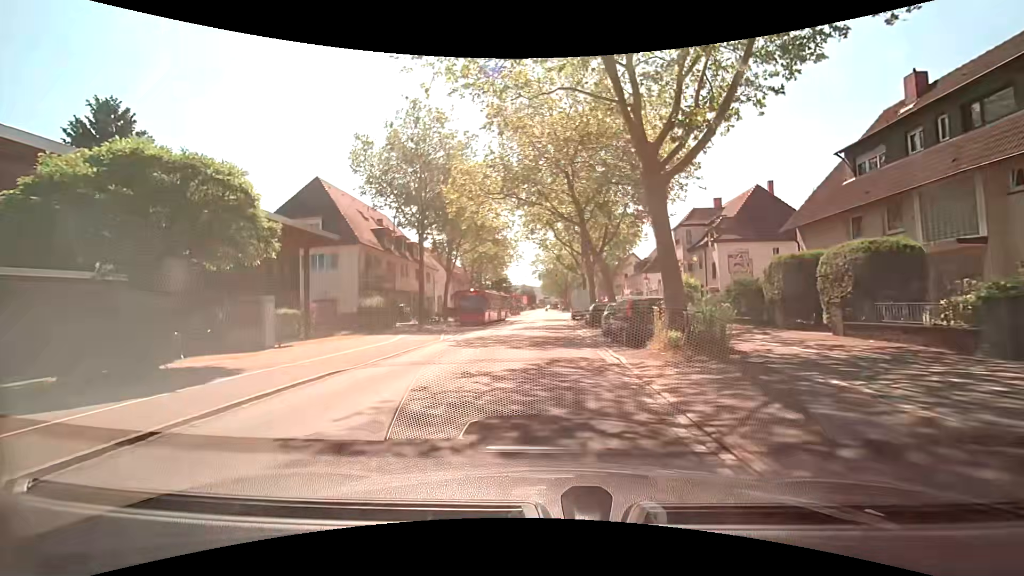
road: secondary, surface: asphalt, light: Day
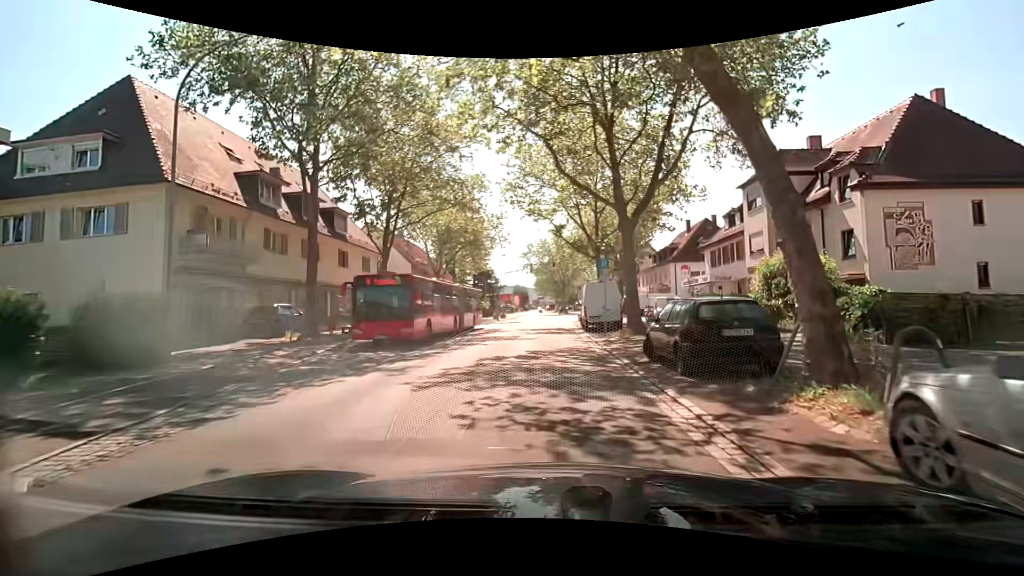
(+0.1, +20.5) m; 0°
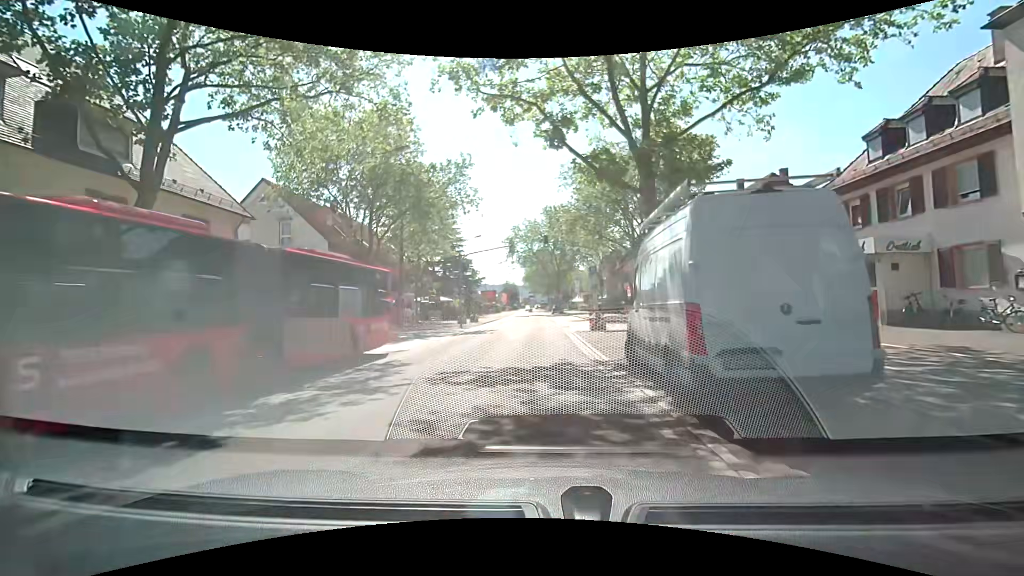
(+0.3, +20.2) m; +2°
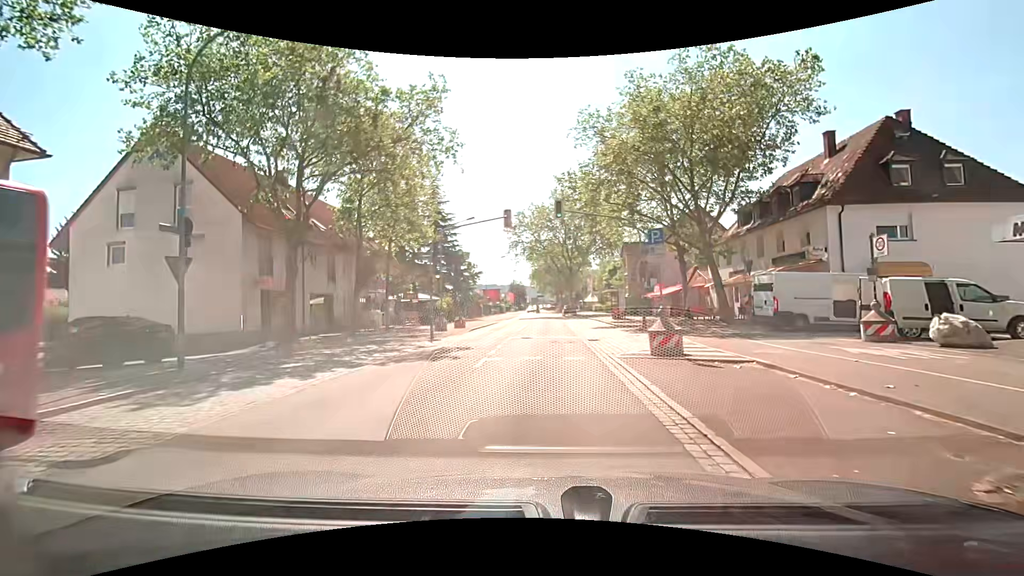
(-0.3, +12.2) m; -3°
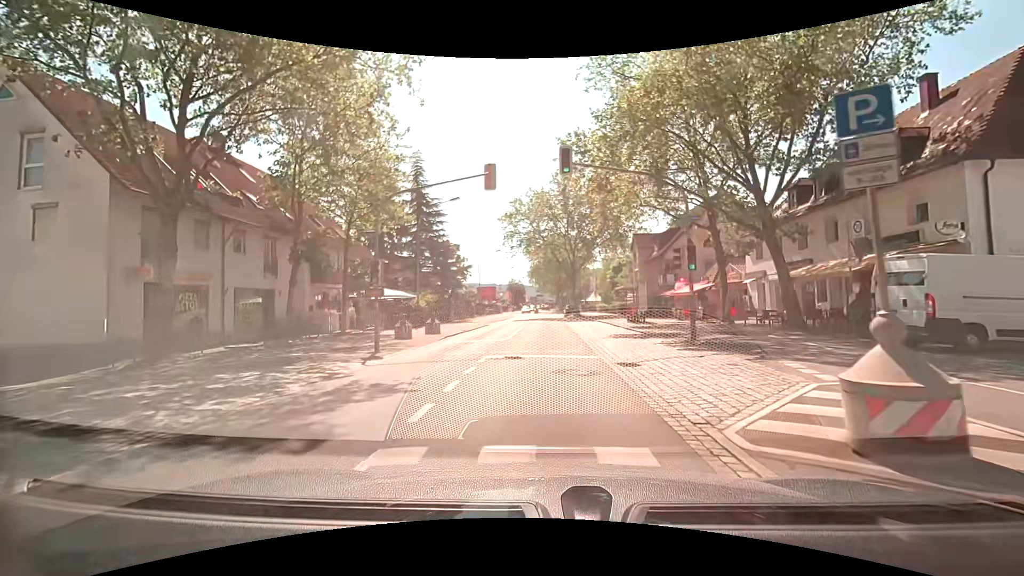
(+0.2, +8.2) m; +3°
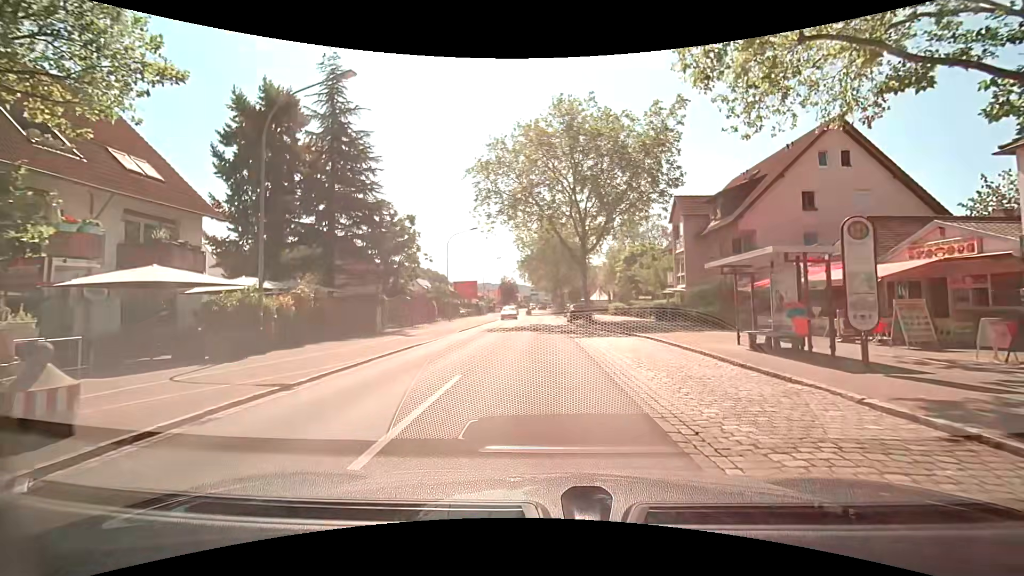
(-0.7, +20.7) m; -2°
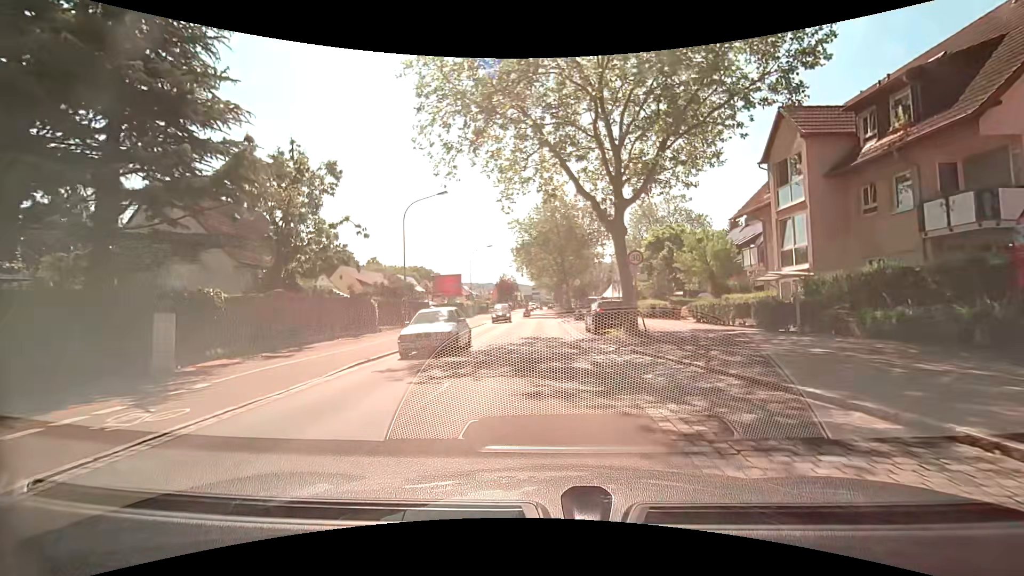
(-0.1, +17.0) m; 0°
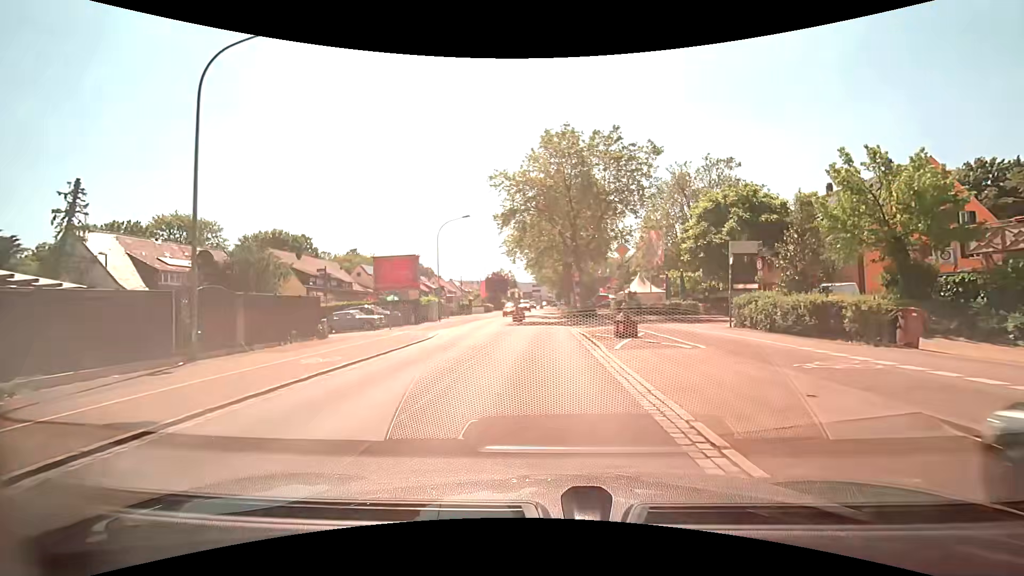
(-0.4, +22.0) m; 0°
(0, +10) (0, +20) (0, +30) (0, +40) (0, +50) (0, +60) (0, +70) (0, +80) (0, +90) (0, +100) m
